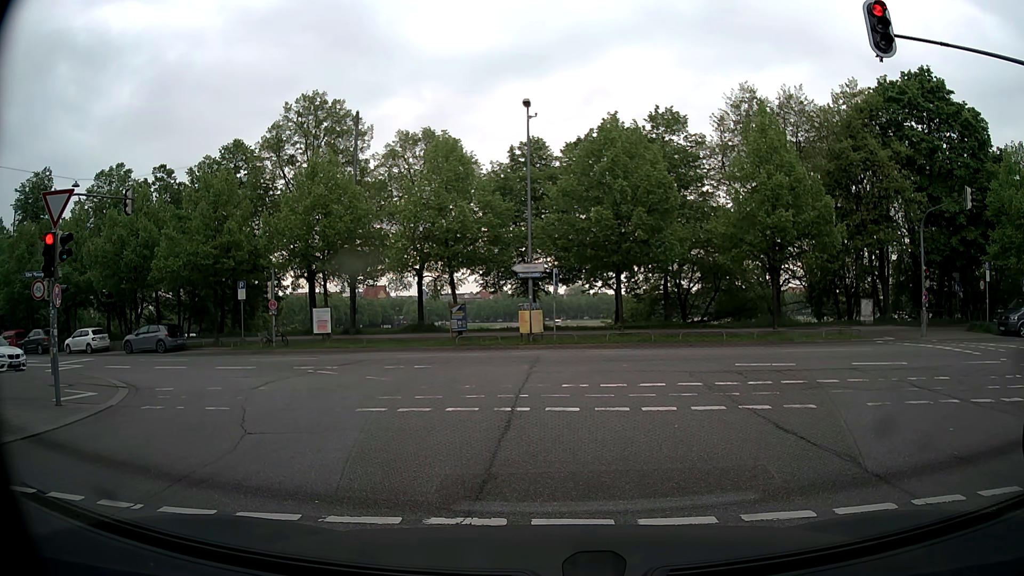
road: tertiary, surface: asphalt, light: Day
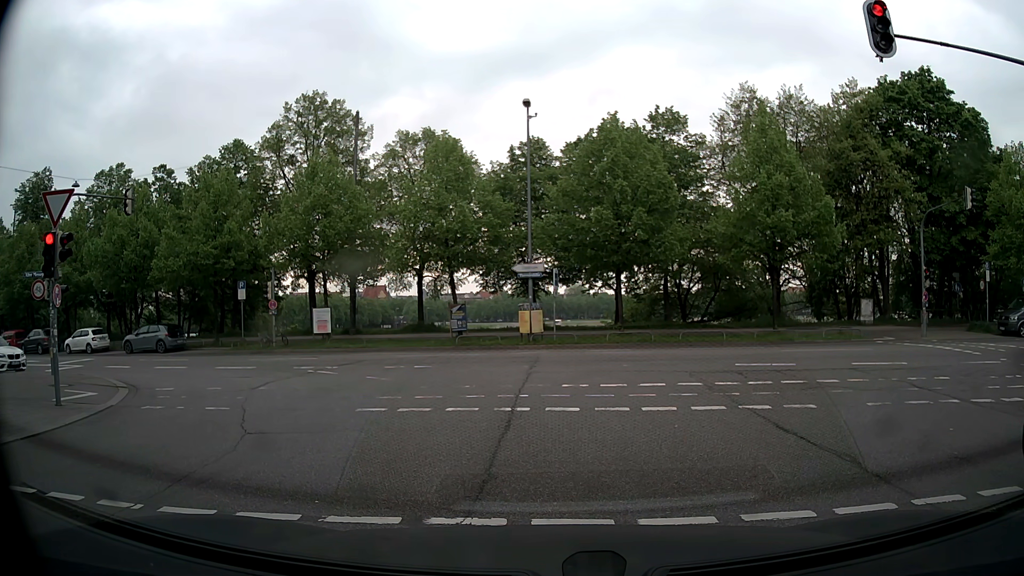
(0.0, 0.0) m; 0°
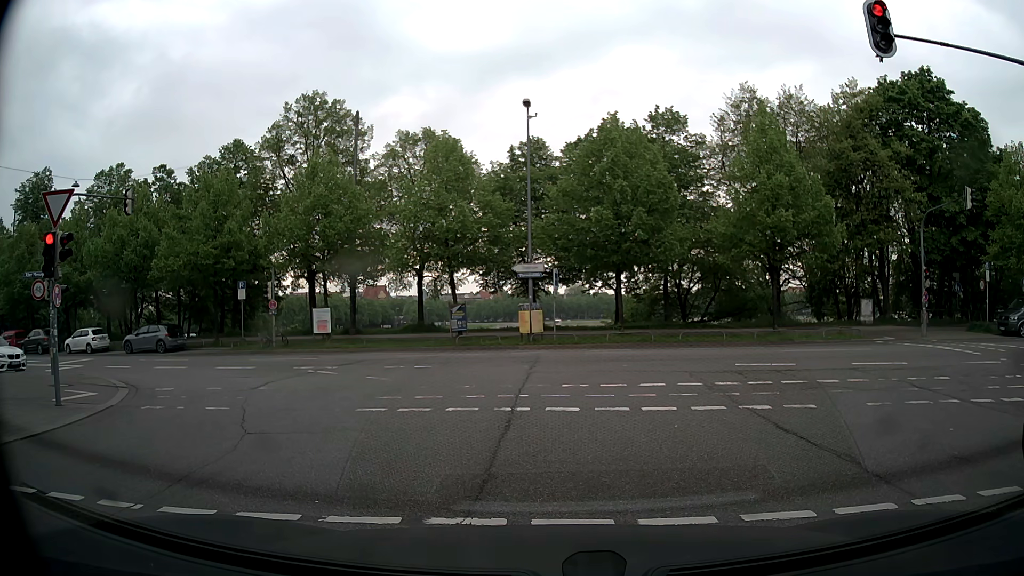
(0.0, 0.0) m; 0°
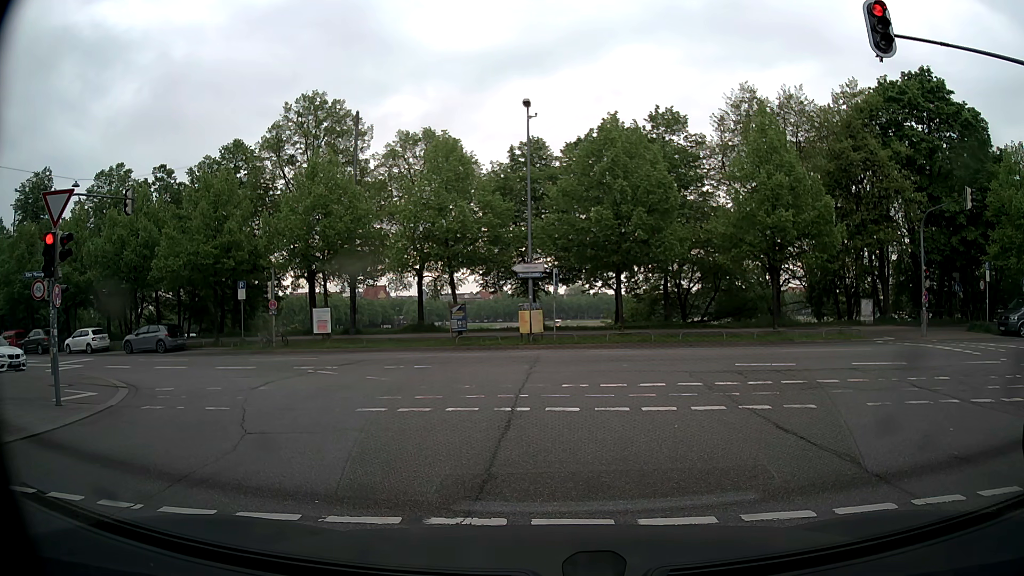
(0.0, 0.0) m; 0°
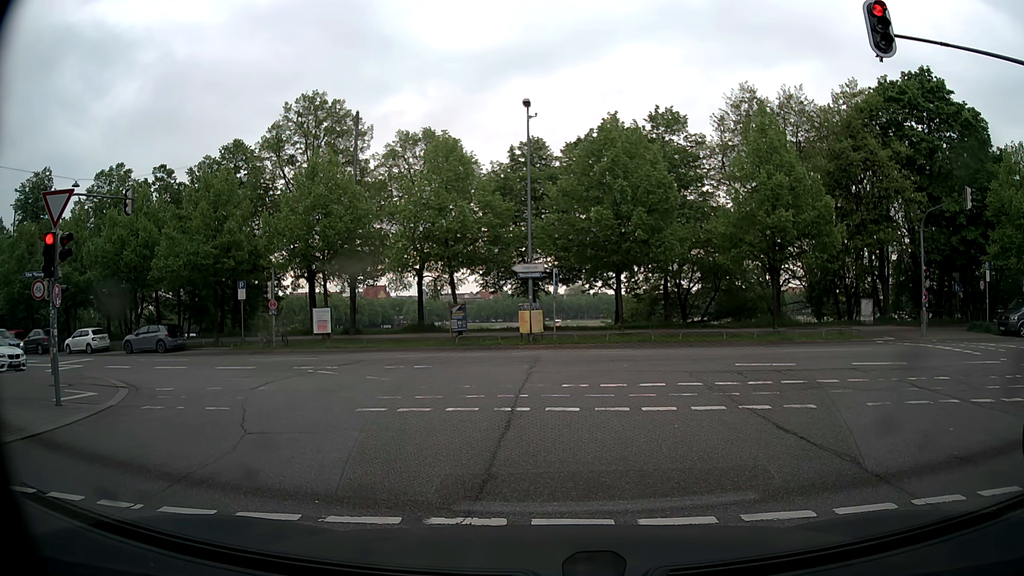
(0.0, 0.0) m; 0°
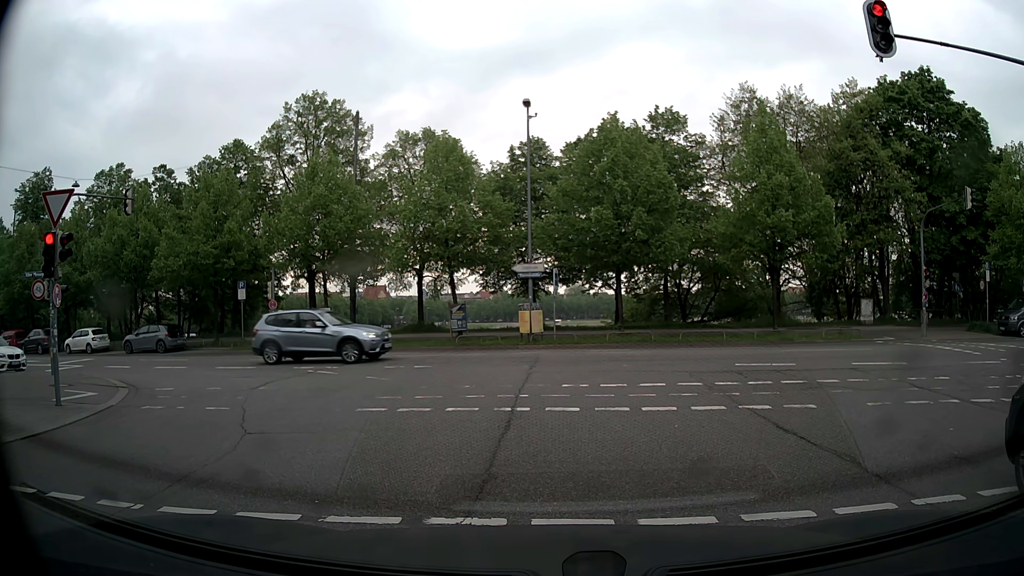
(0.0, 0.0) m; 0°
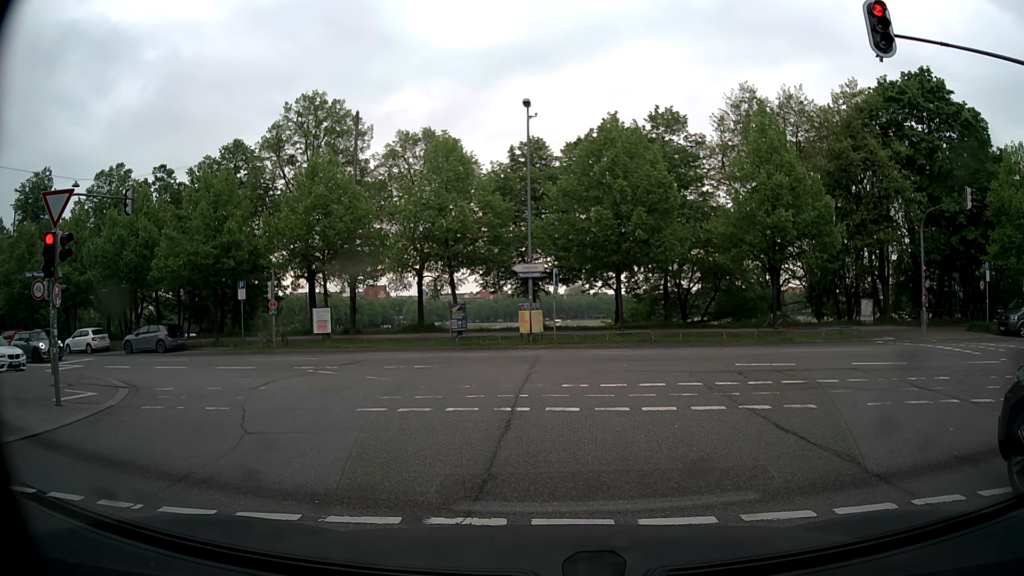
(0.0, 0.0) m; 0°
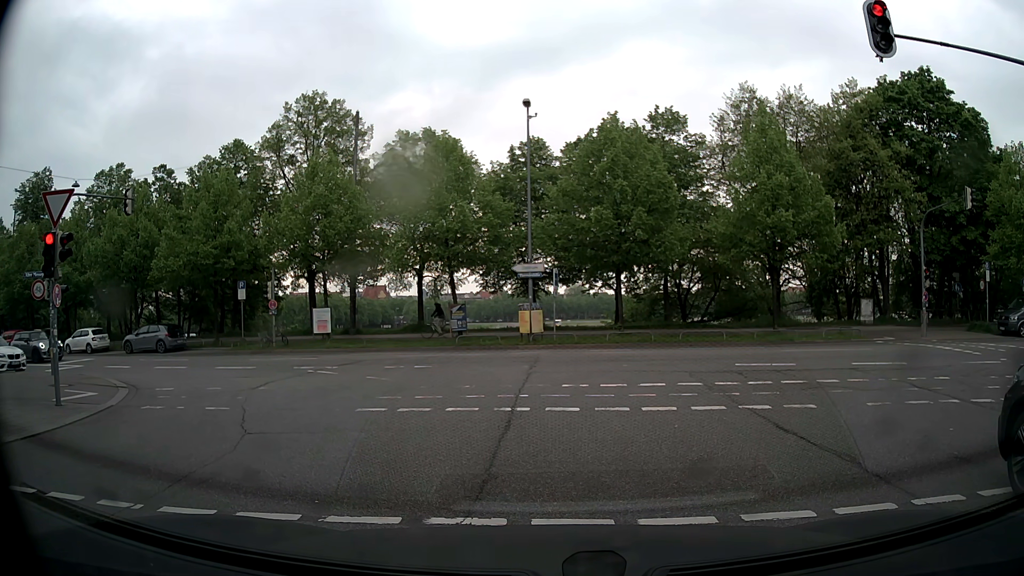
(0.0, 0.0) m; 0°
(0, +10) (-2, +20) (-9, +27) (-19, +30) (-28, +33) (-38, +35) (-48, +37) (-57, +40) (-67, +43) (-76, +46) m
